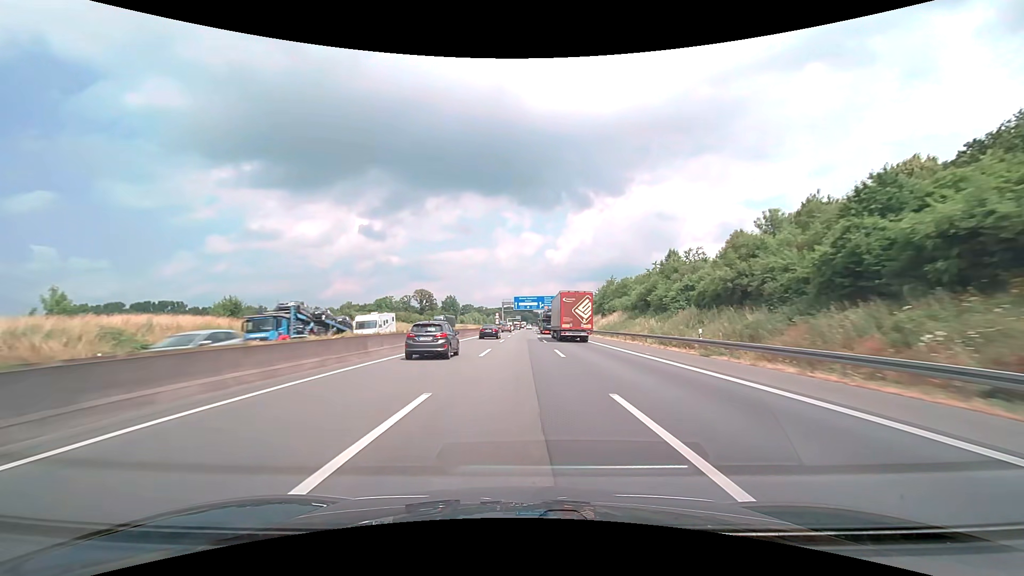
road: motorway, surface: asphalt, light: Day
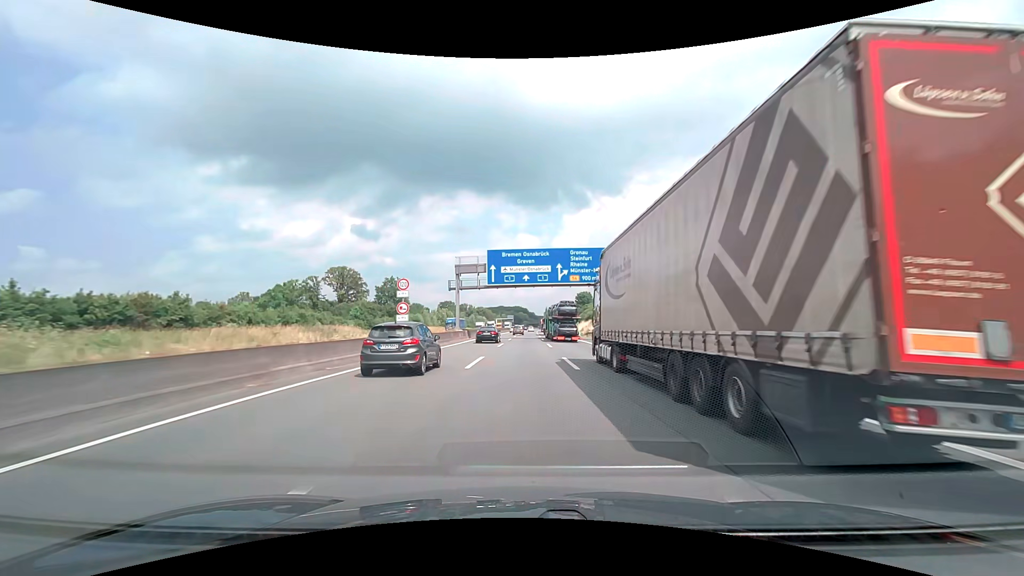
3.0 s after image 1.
(+0.6, +95.1) m; +1°
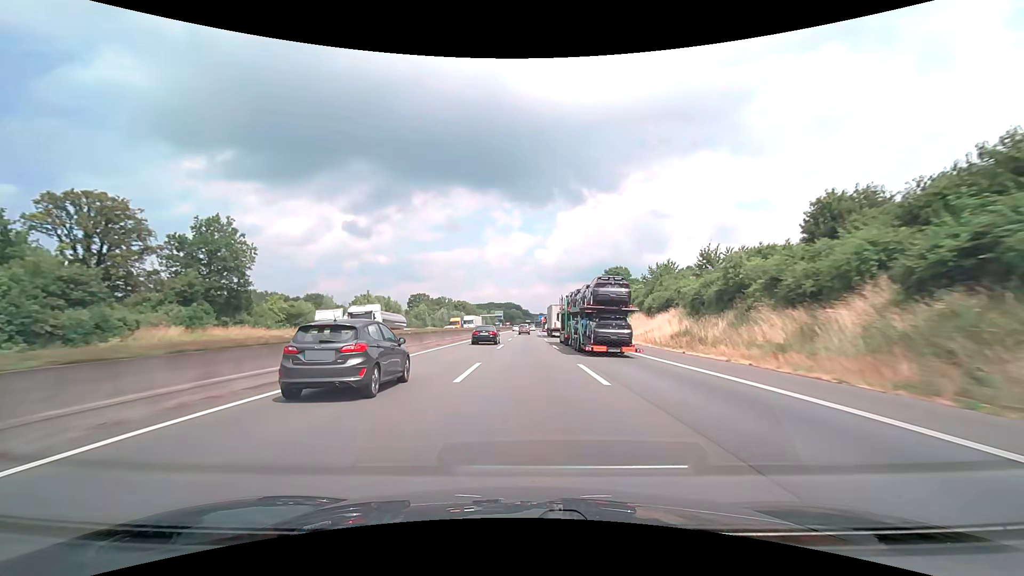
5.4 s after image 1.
(+0.5, +76.0) m; +1°
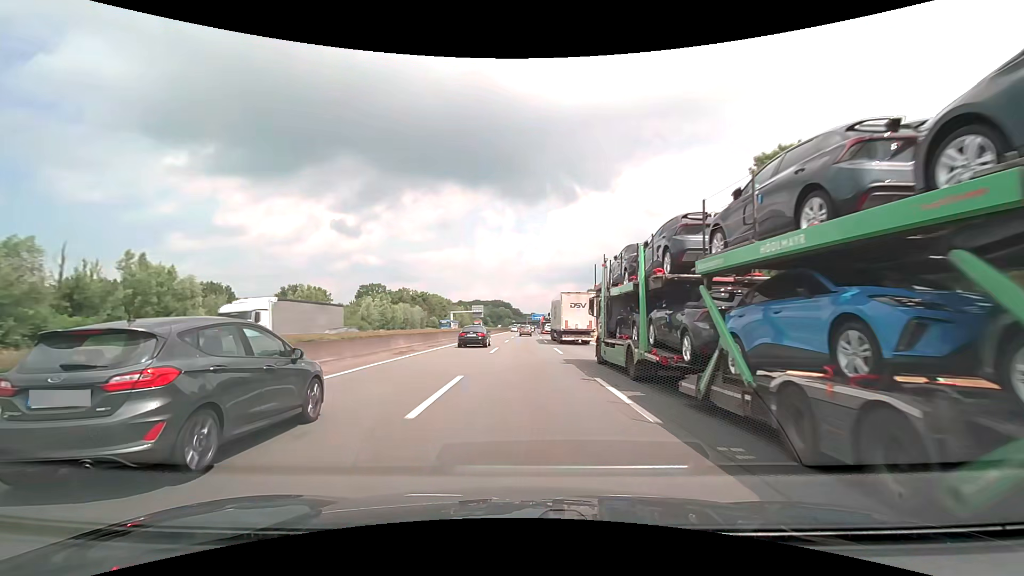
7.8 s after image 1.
(+0.6, +76.2) m; +1°
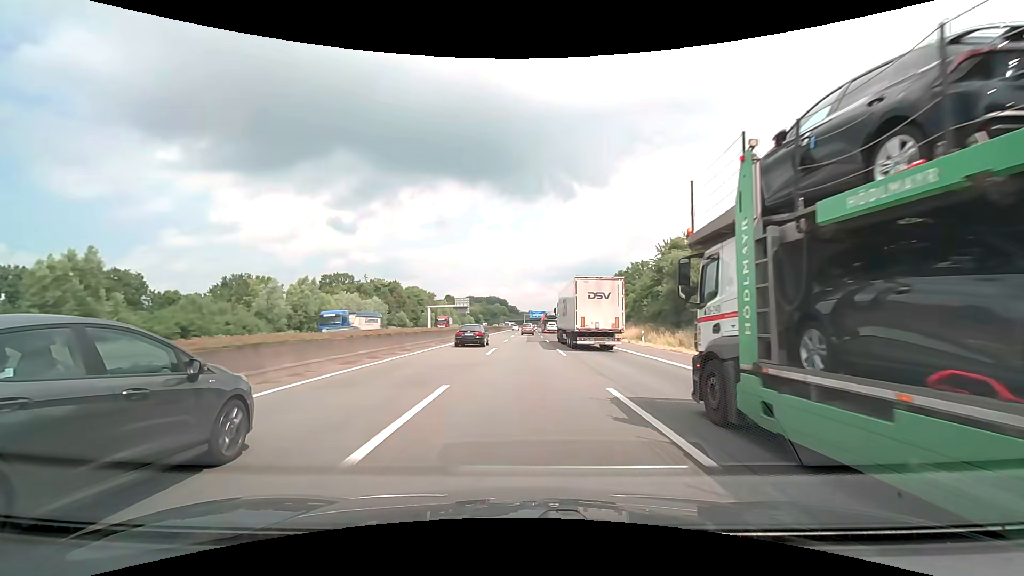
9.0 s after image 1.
(+0.1, +38.0) m; 0°
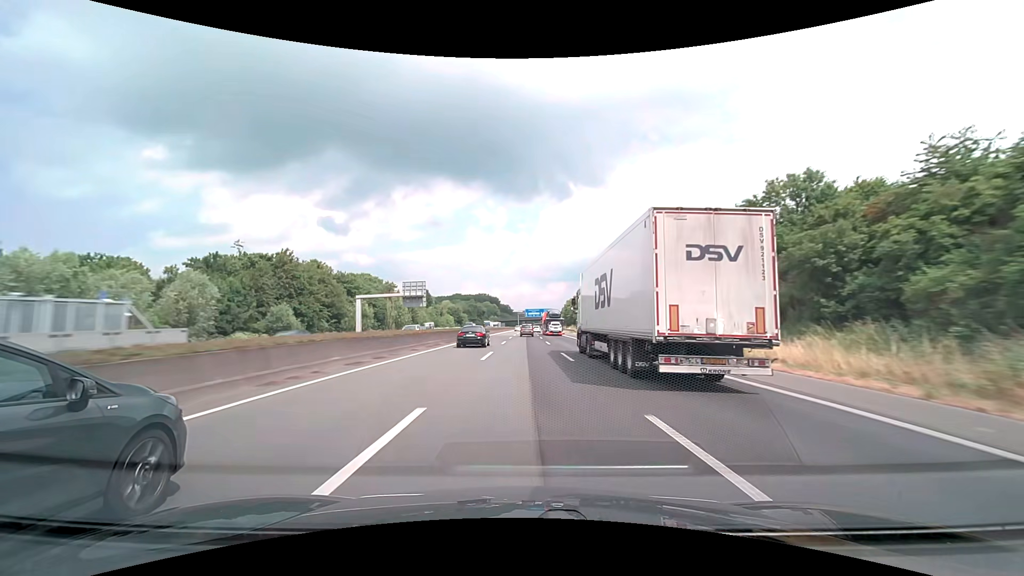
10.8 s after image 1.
(+0.5, +56.7) m; +1°
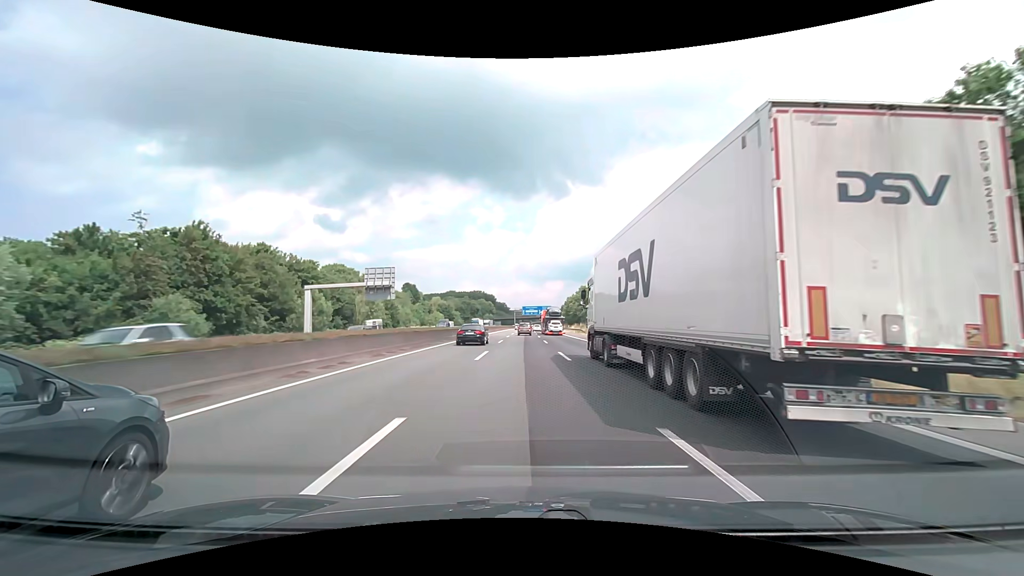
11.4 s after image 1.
(+0.1, +18.8) m; +1°
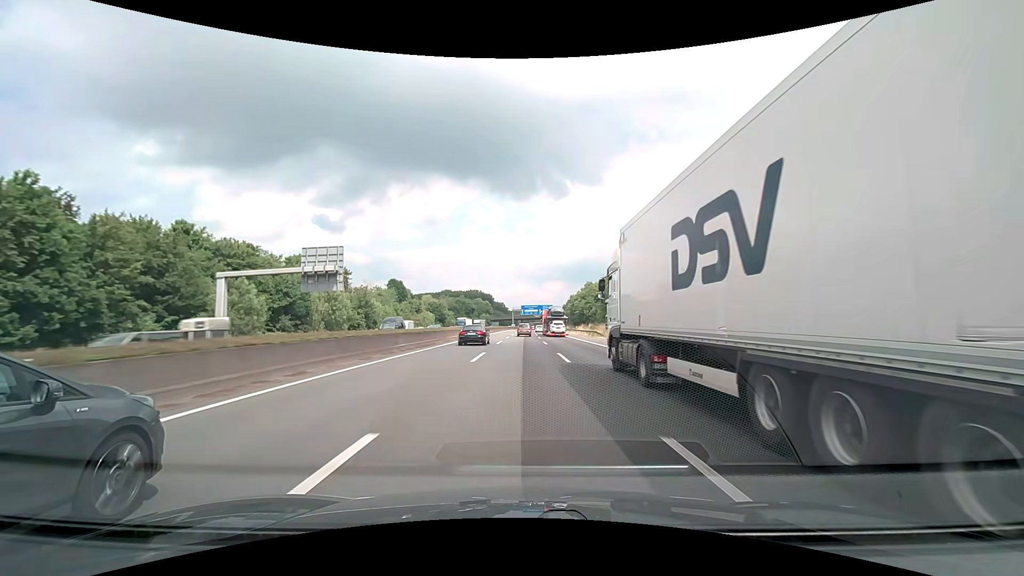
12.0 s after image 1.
(0.0, +18.8) m; 0°
(0, +10) (0, +20) (0, +30) (0, +40) (0, +50) (0, +60) (0, +70) (0, +80) (0, +90) (+1, +100) m
